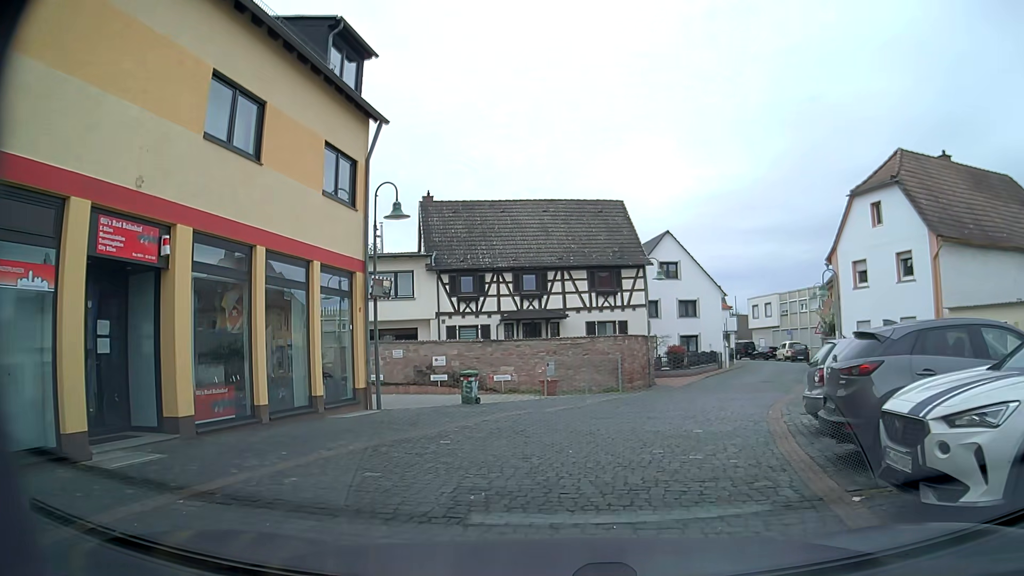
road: residential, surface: sett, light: Day
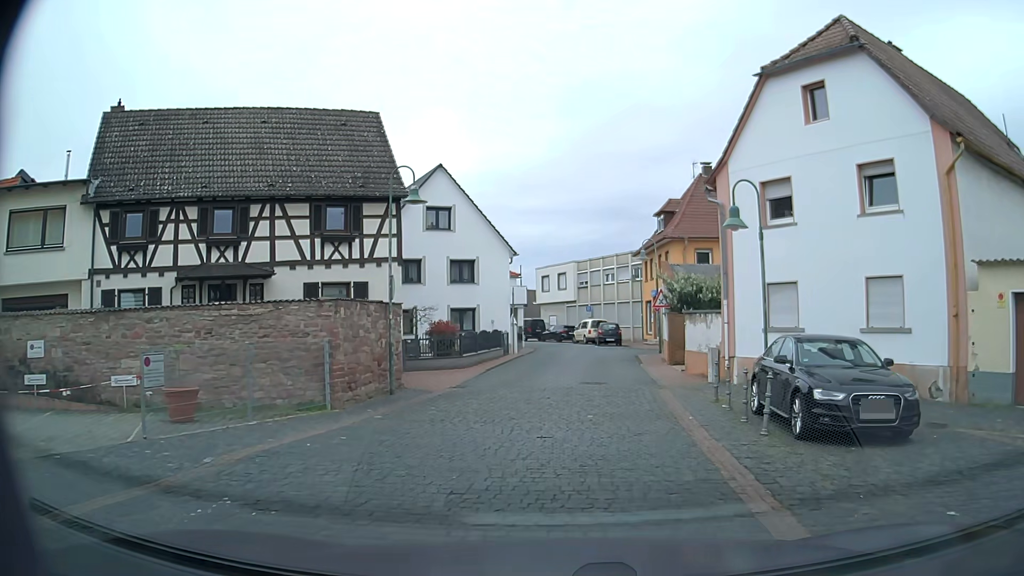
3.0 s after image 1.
(+1.6, +13.0) m; +17°
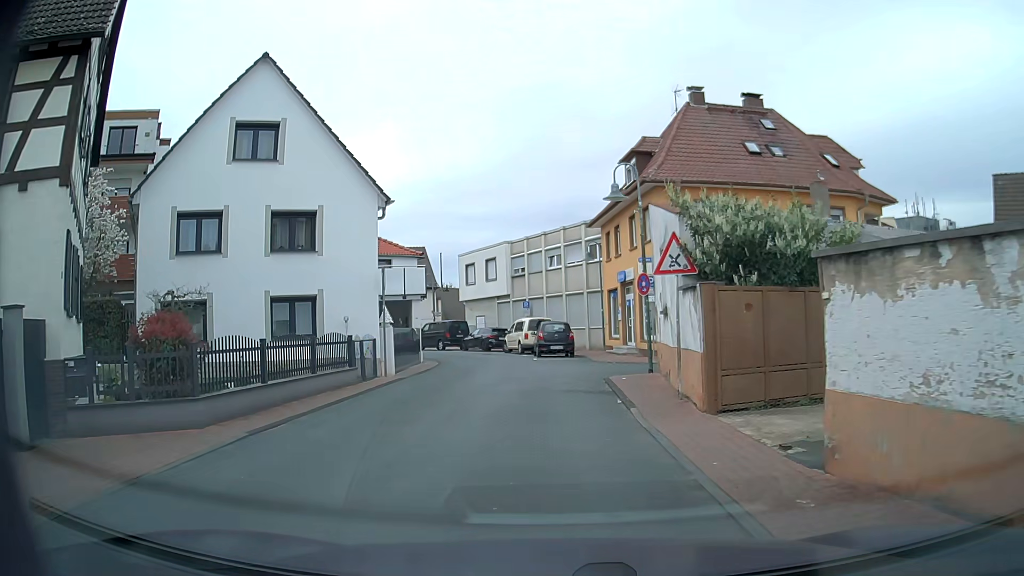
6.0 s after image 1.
(+1.2, +15.2) m; +4°
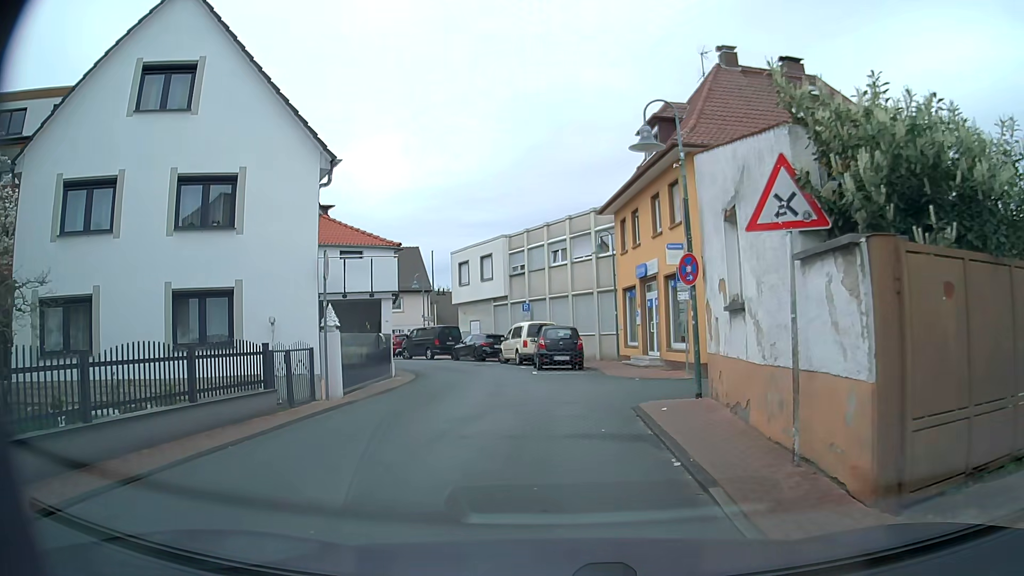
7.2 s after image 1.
(0.0, +5.4) m; 0°
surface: asphalt
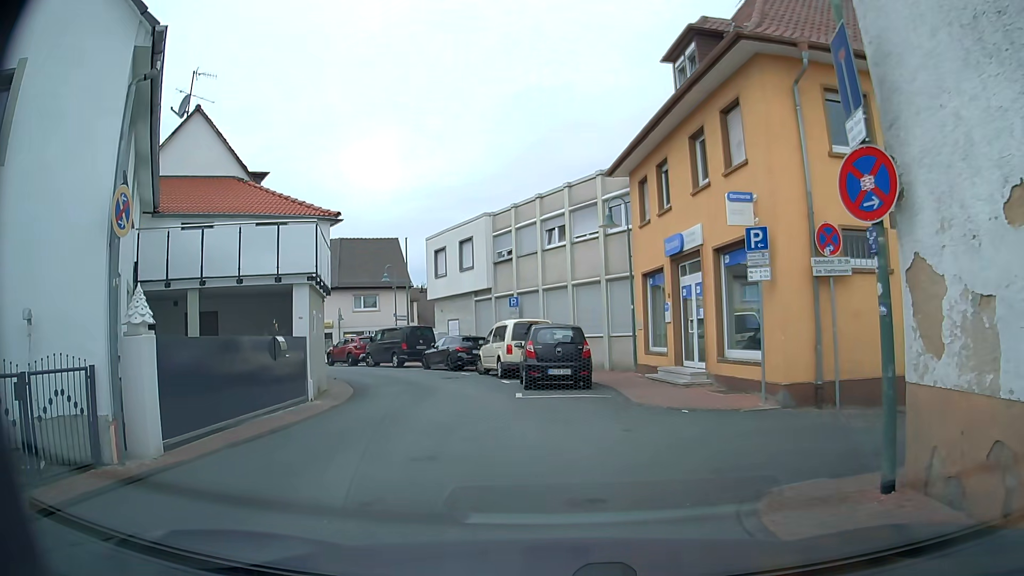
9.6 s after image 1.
(+0.1, +7.1) m; +1°
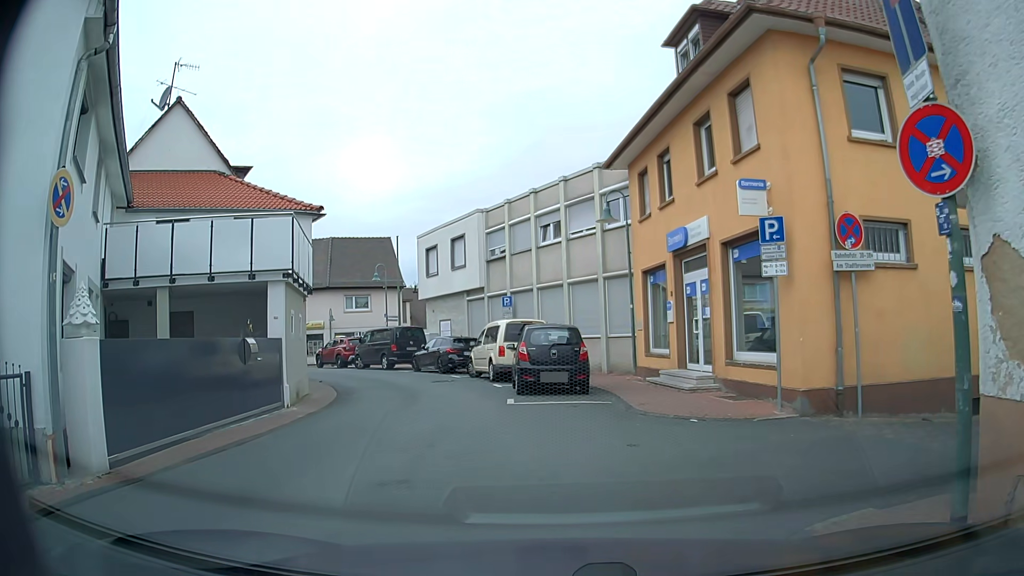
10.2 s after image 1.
(0.0, +1.1) m; 0°
